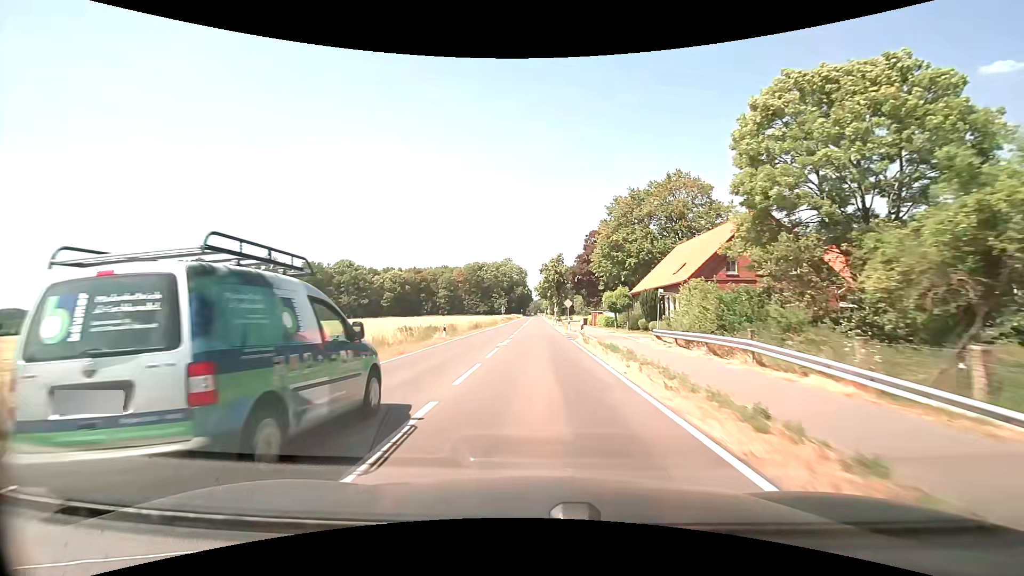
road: secondary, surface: asphalt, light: Day
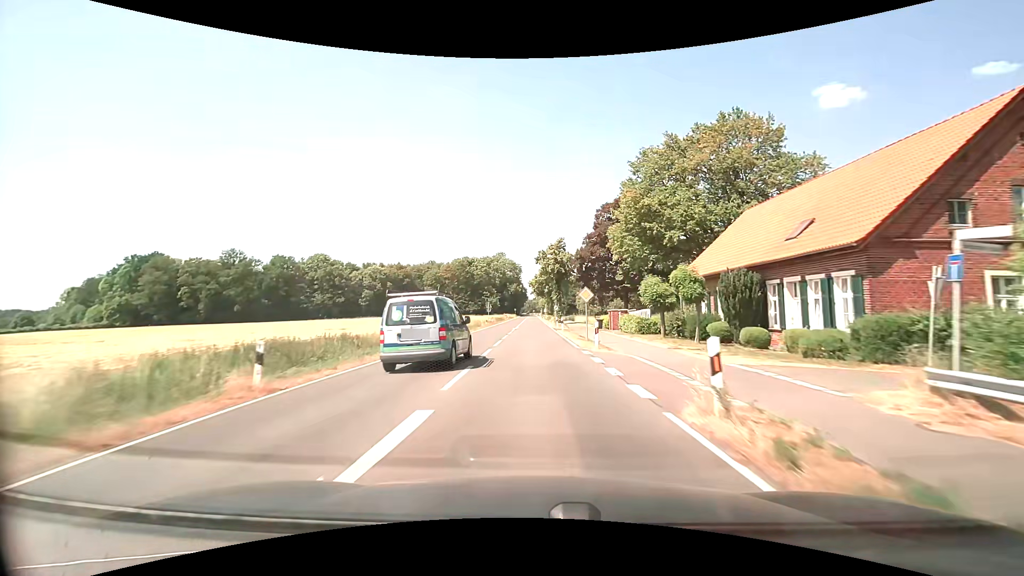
(0.0, +19.7) m; +1°
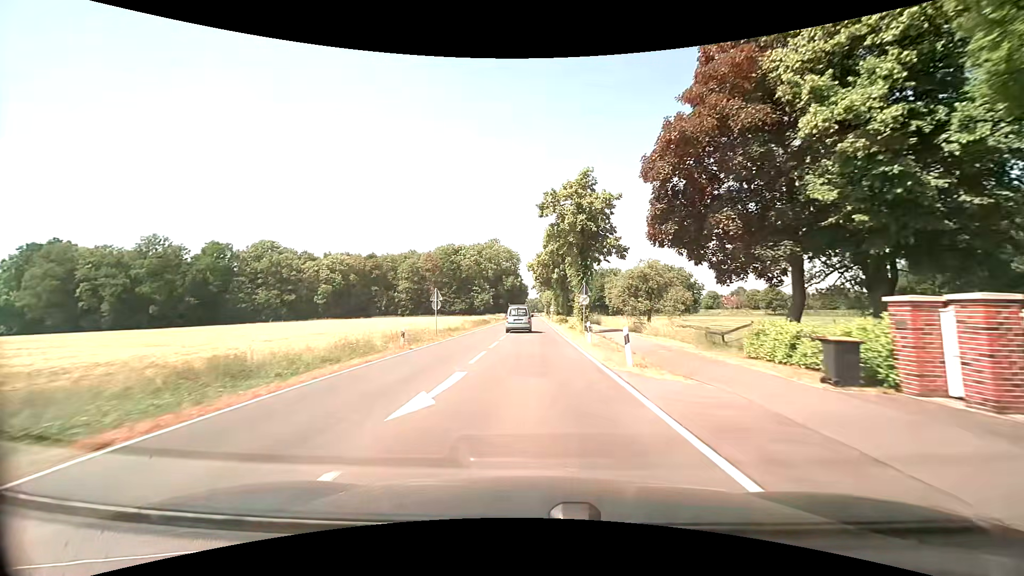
(-0.1, +38.6) m; 0°
(0, +10) (0, +20) (0, +30) (0, +40) (0, +50) (0, +60) (0, +70) (0, +80) (0, +90) (0, +100) m
